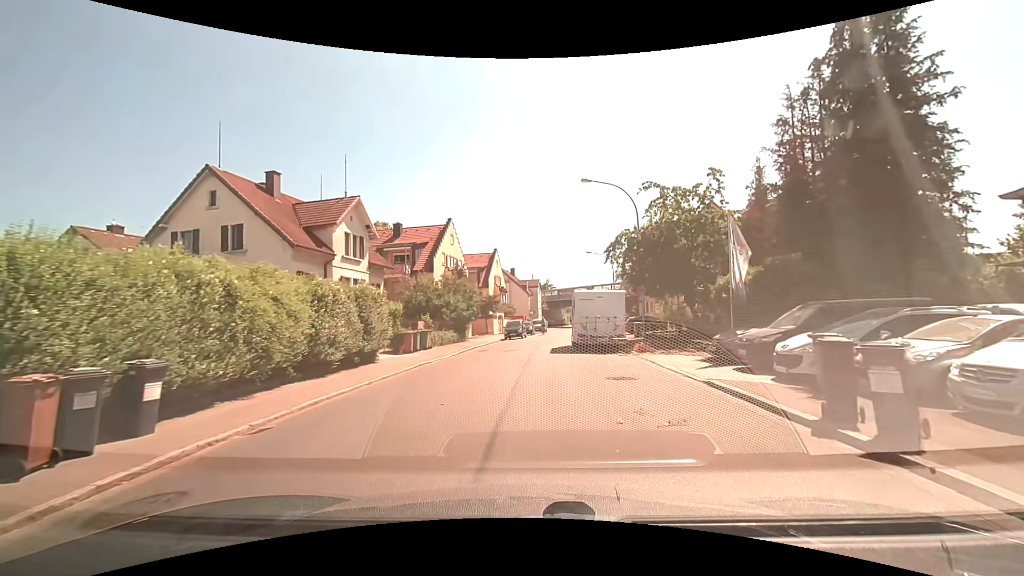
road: tertiary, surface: asphalt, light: Day
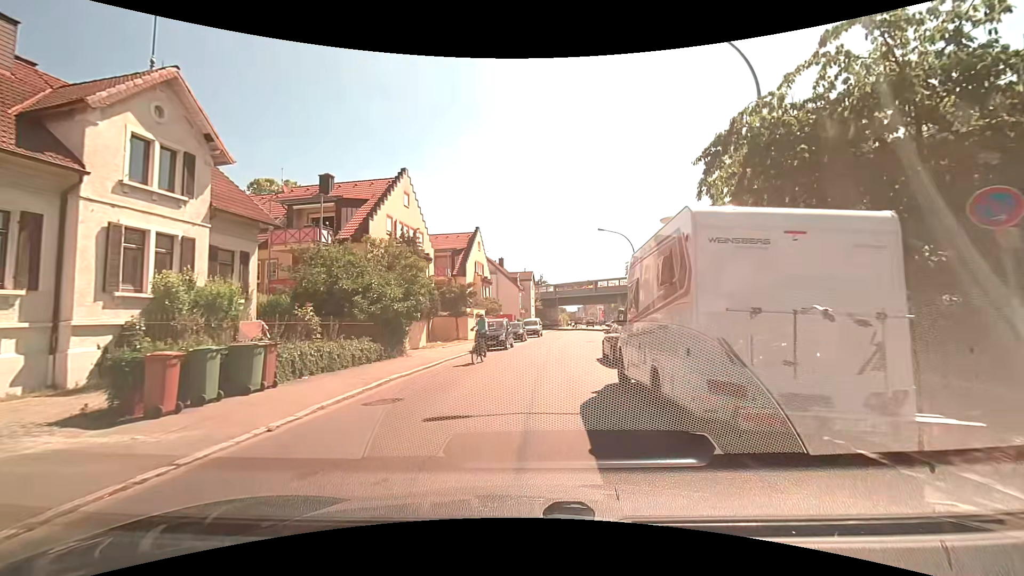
(+0.4, +16.4) m; +1°
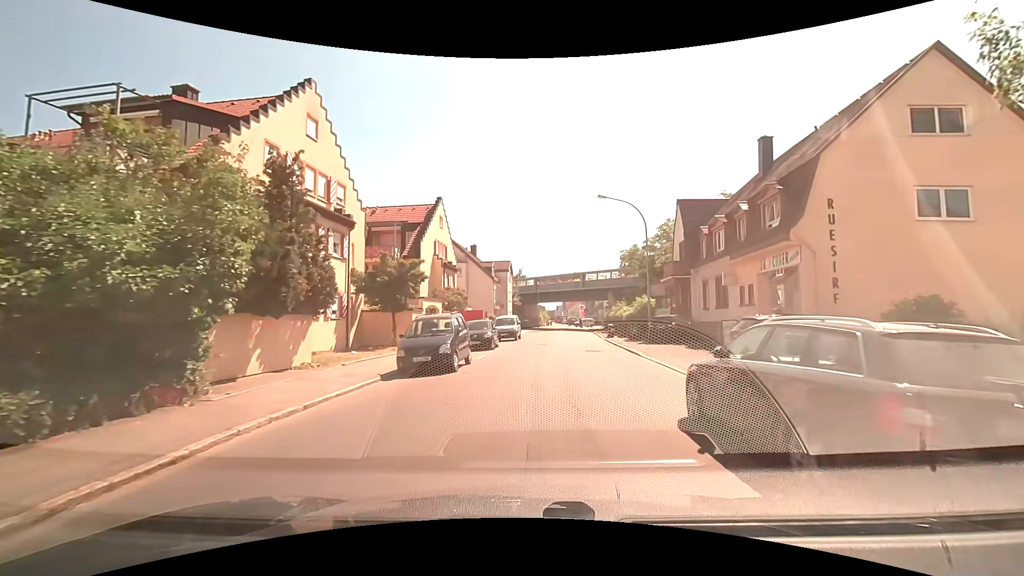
(+0.3, +12.1) m; +3°
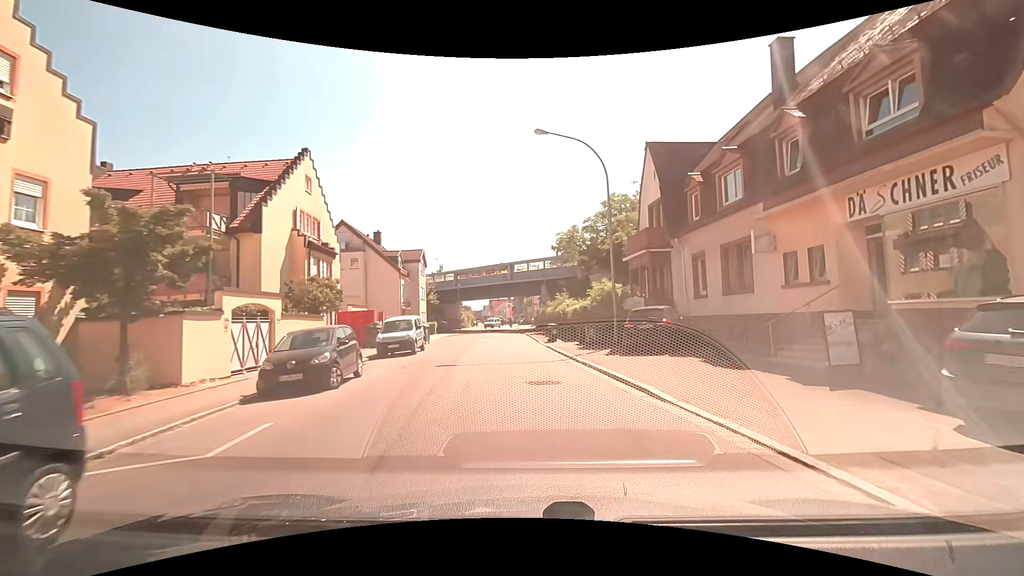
(+0.7, +12.1) m; +8°
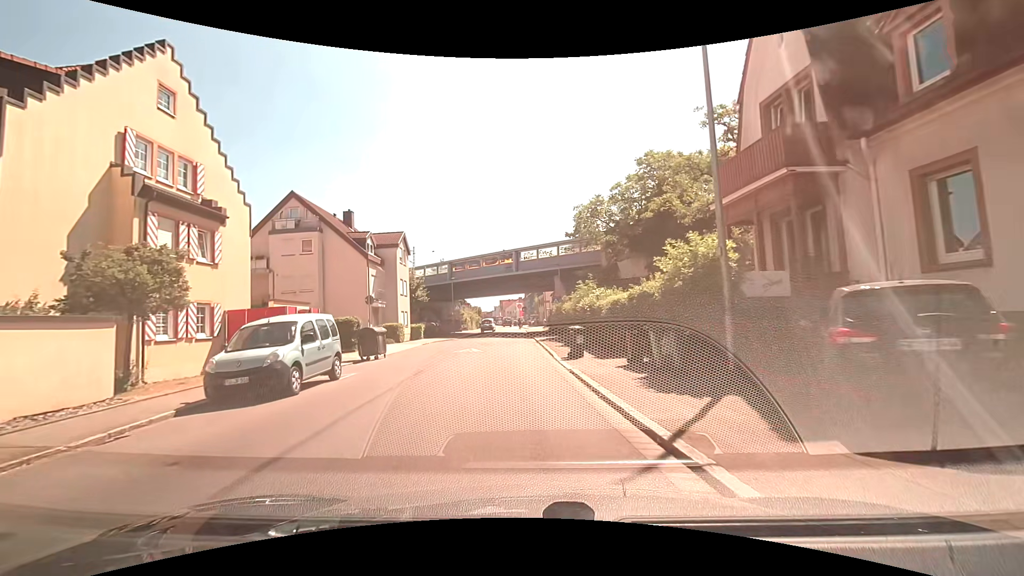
(+0.1, +12.2) m; -2°
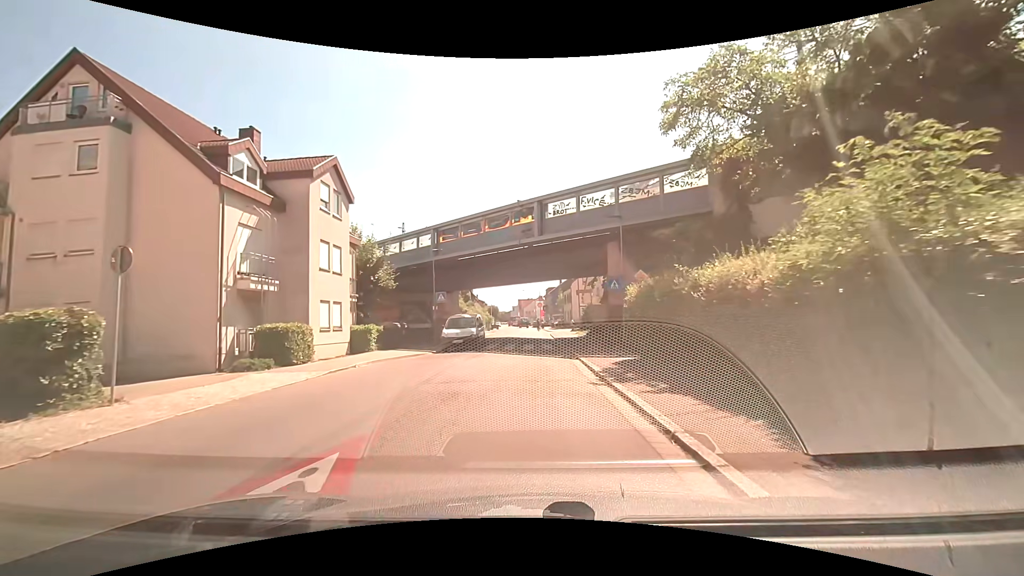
(-0.5, +20.4) m; -1°
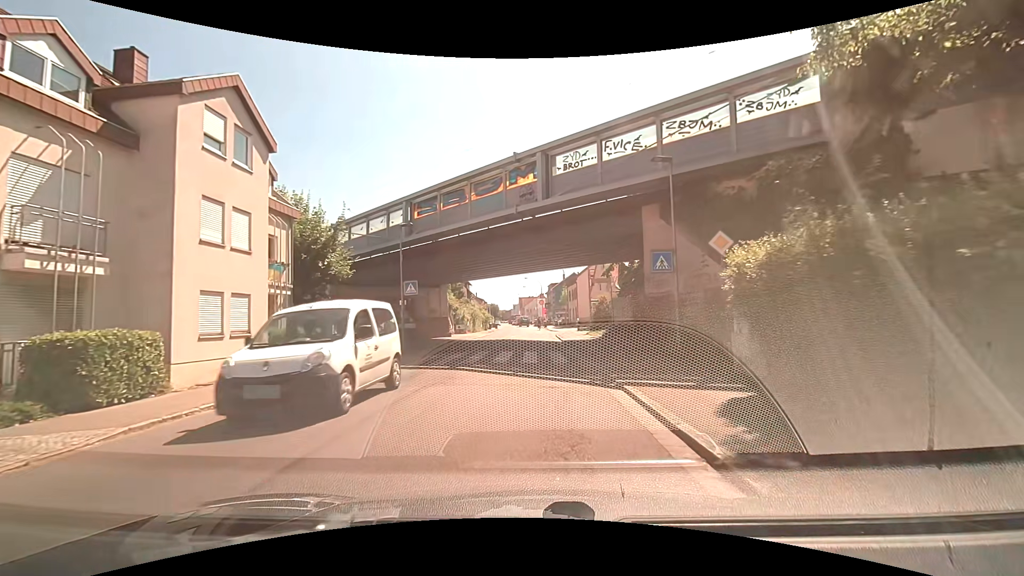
(-0.1, +8.1) m; -1°
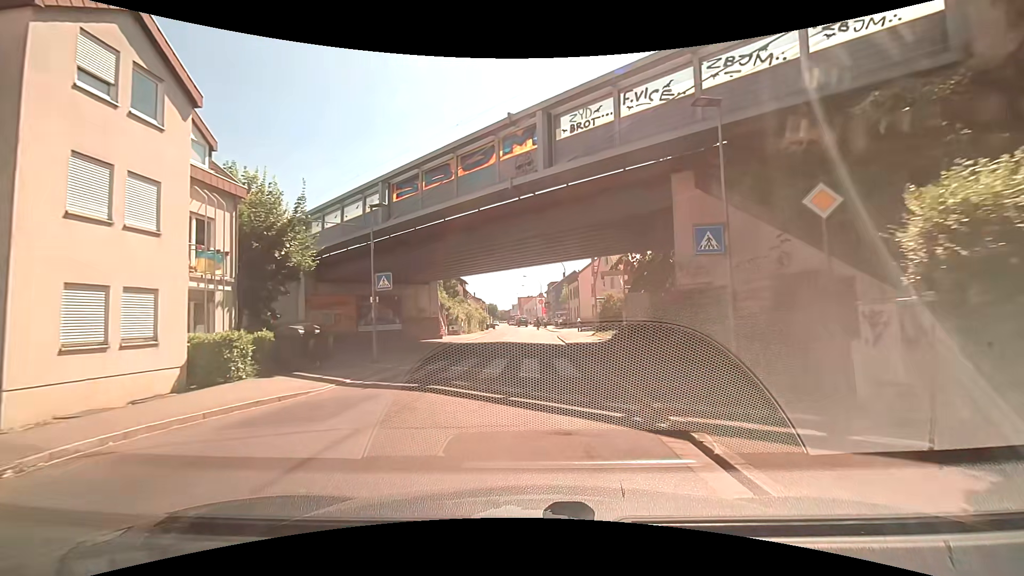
(0.0, +4.1) m; +1°
(0, +10) (0, +20) (0, +30) (0, +40) (0, +50) (0, +60) (-1, +70) (-1, +80) (-1, +90) (-2, +100) m
